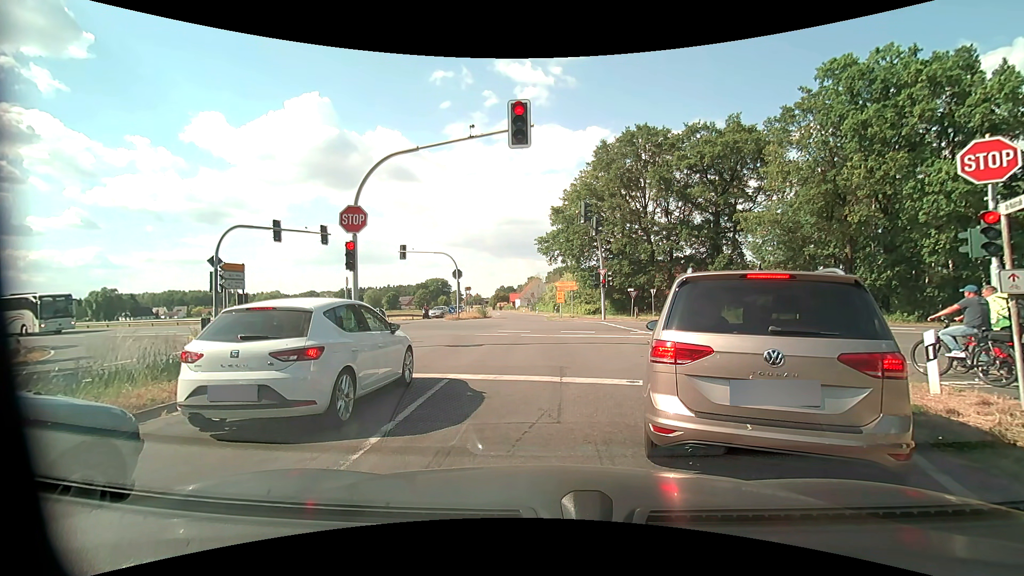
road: tertiary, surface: asphalt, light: Day
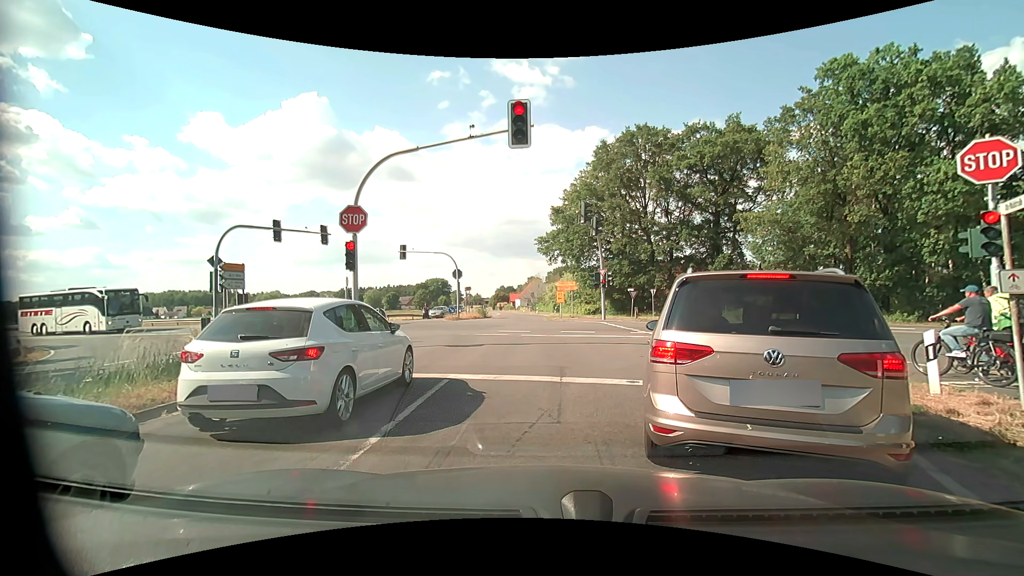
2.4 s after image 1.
(0.0, 0.0) m; 0°
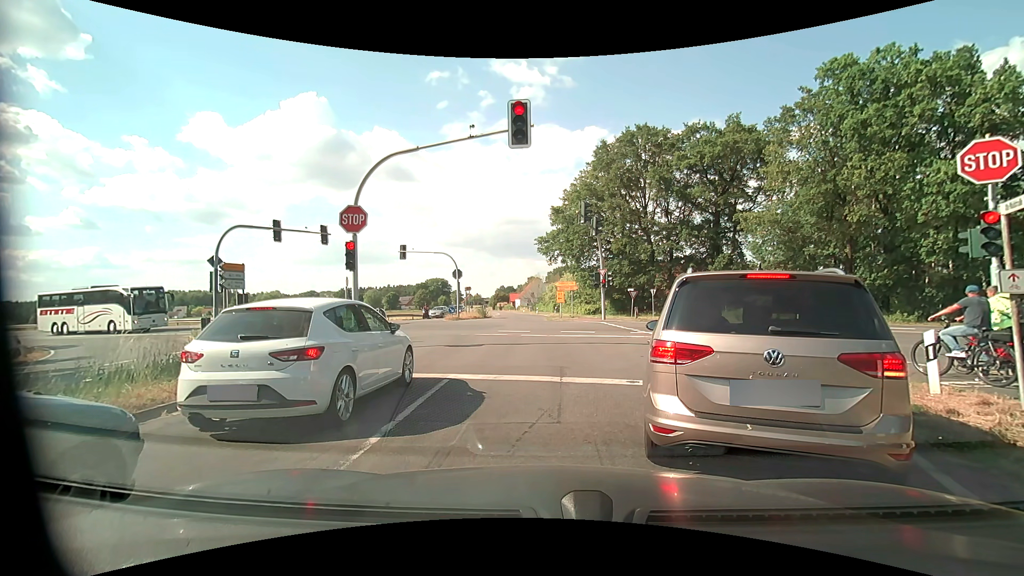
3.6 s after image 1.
(0.0, 0.0) m; 0°
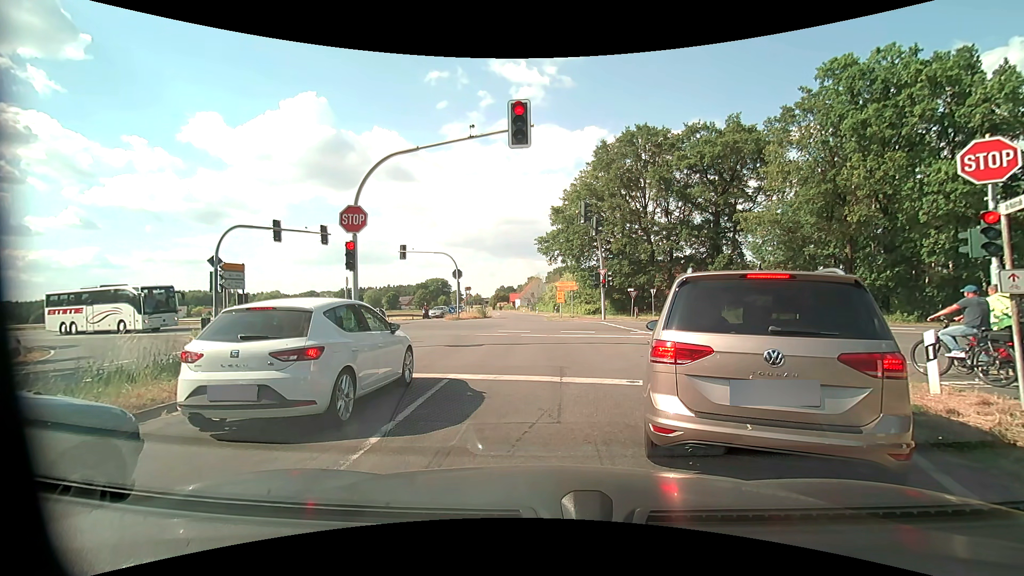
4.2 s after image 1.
(0.0, 0.0) m; 0°
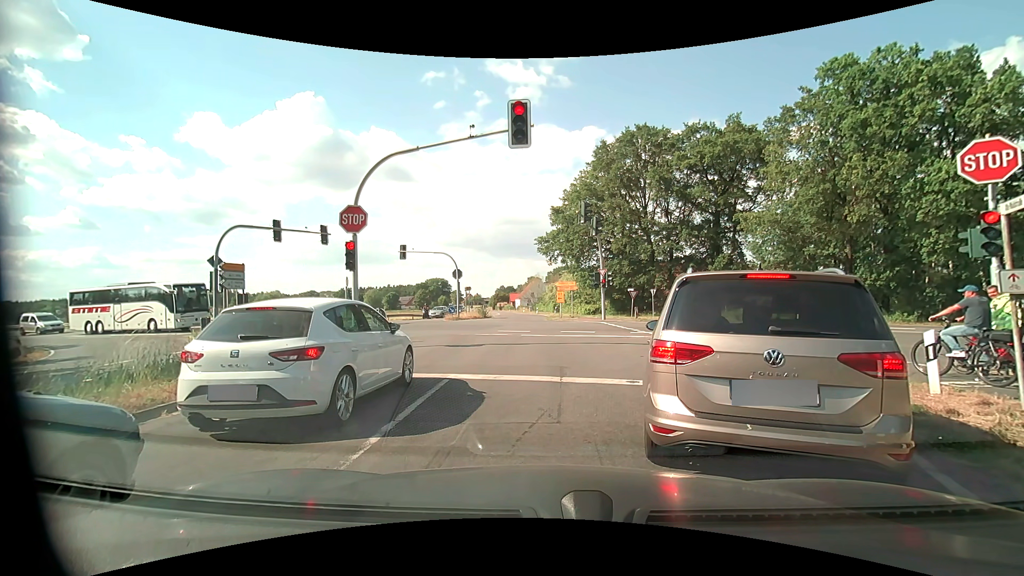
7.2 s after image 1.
(0.0, 0.0) m; 0°
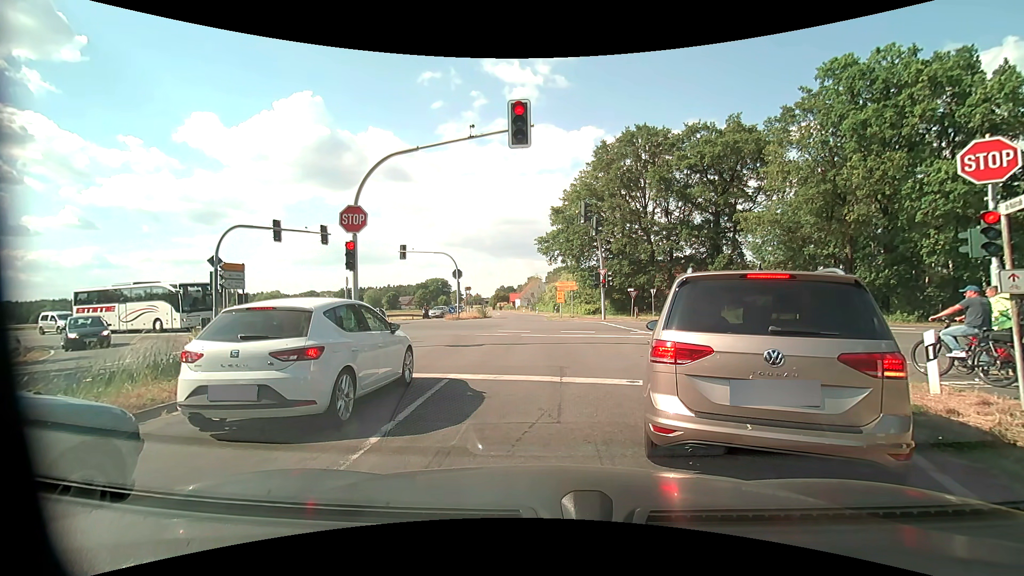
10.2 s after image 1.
(0.0, 0.0) m; 0°
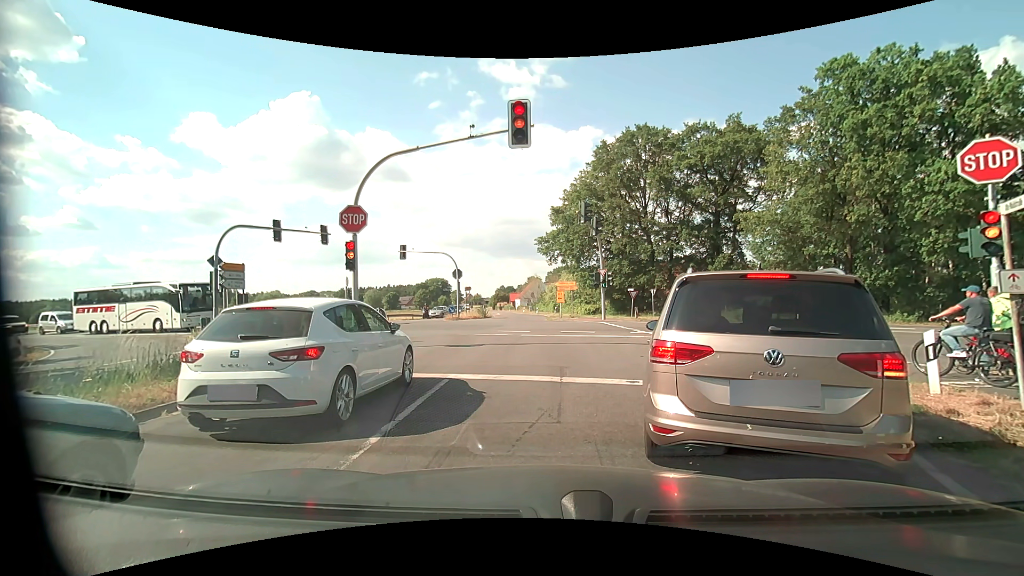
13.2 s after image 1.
(0.0, 0.0) m; 0°
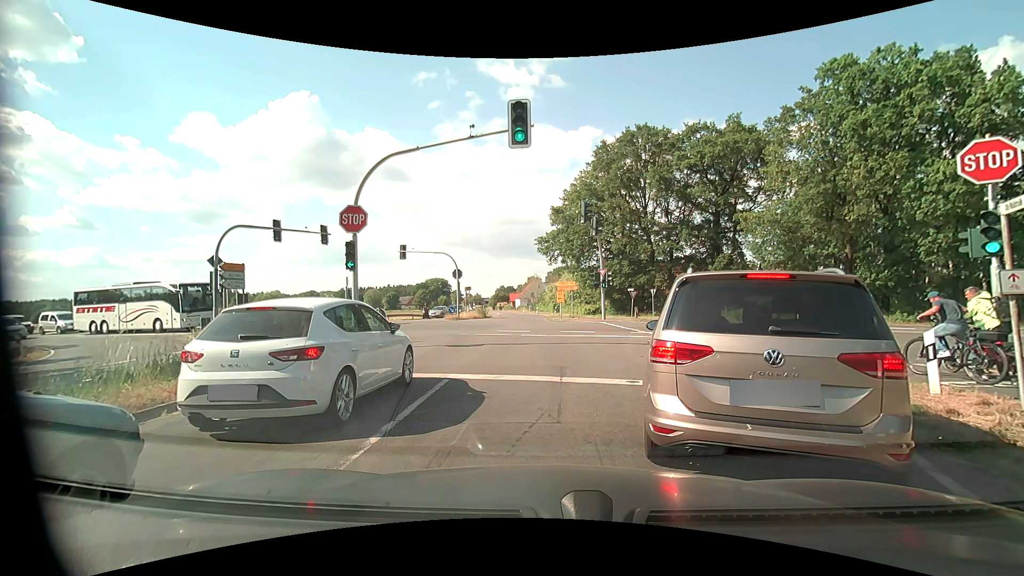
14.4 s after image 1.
(0.0, 0.0) m; 0°
(0, +10) (0, +20) (-1, +30) (-1, +40) (-2, +50) (-3, +60) (-4, +70) (-5, +80) (-6, +90) (-7, +100) m
